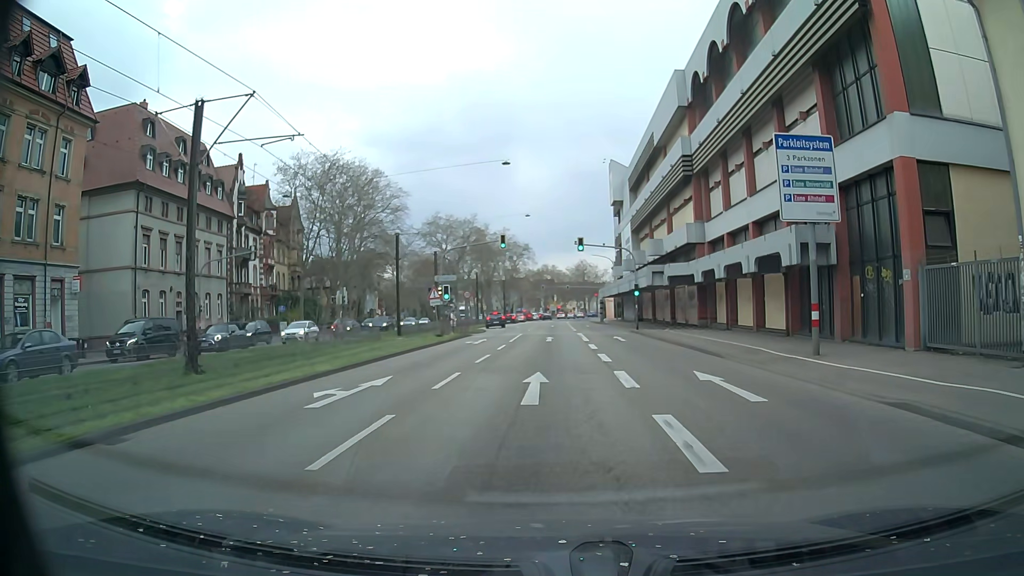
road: primary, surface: asphalt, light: Day
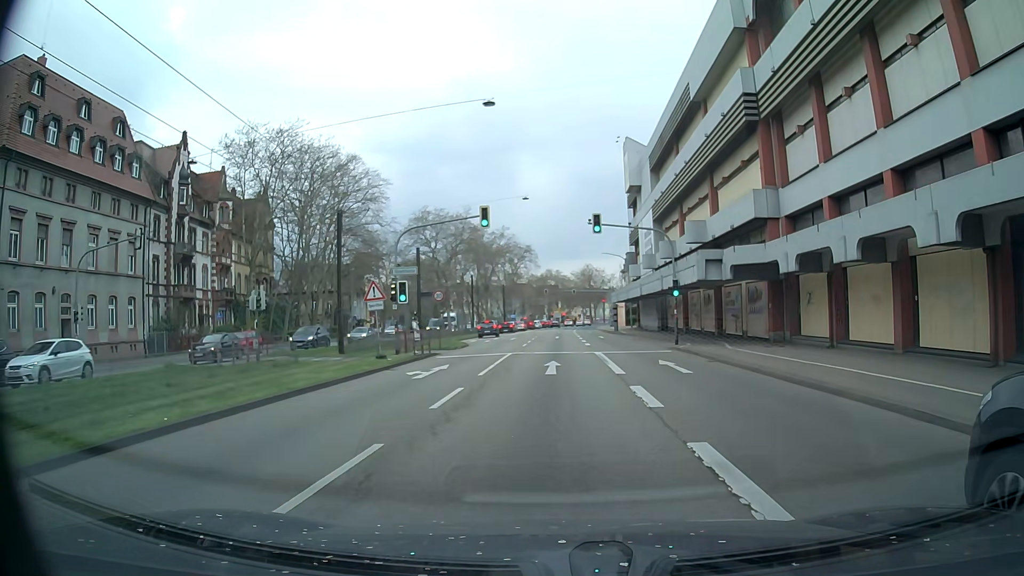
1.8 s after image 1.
(+0.2, +13.4) m; +1°
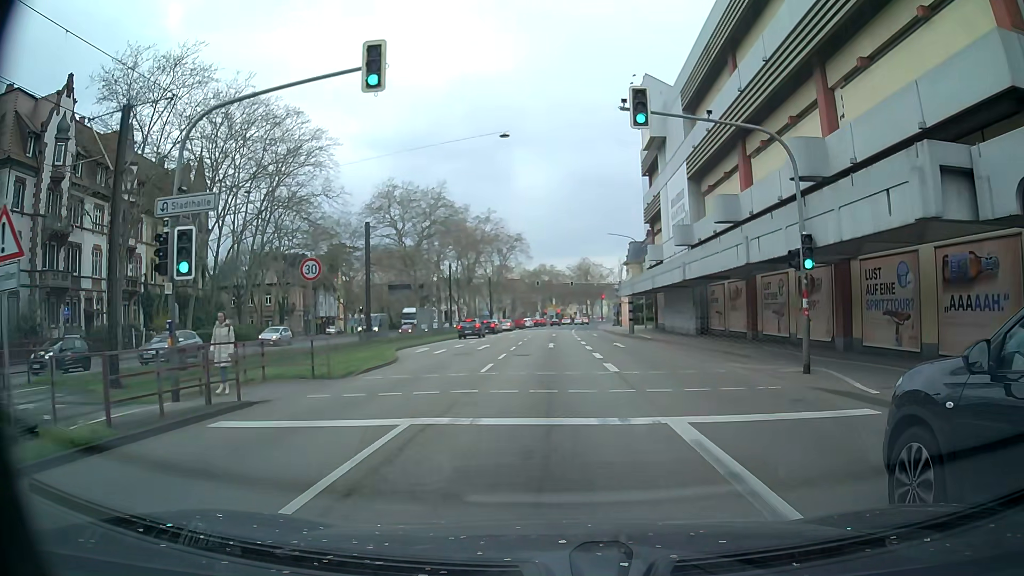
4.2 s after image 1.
(0.0, +17.8) m; +1°
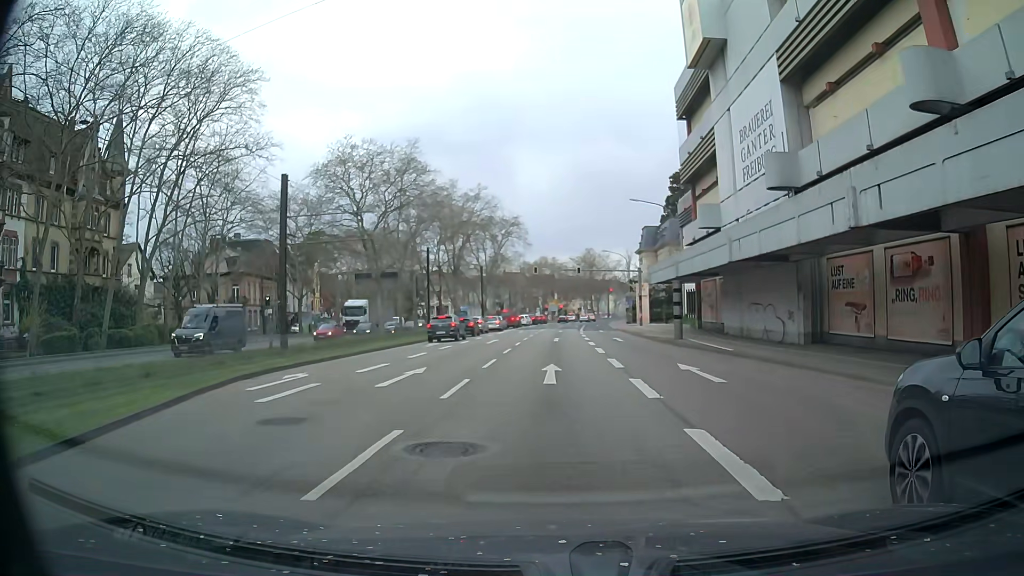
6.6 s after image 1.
(-0.1, +17.9) m; -1°
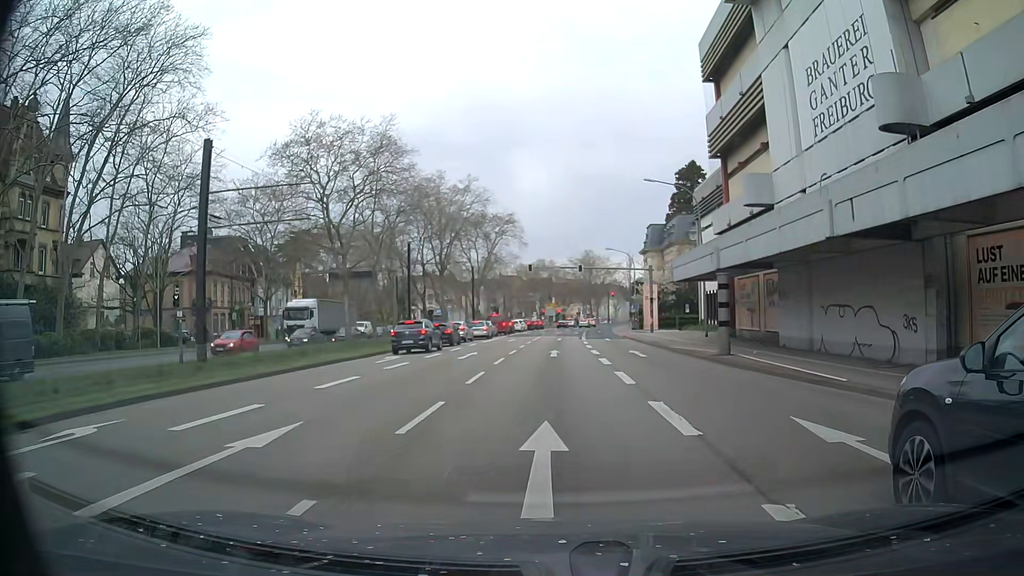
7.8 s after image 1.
(0.0, +9.0) m; 0°
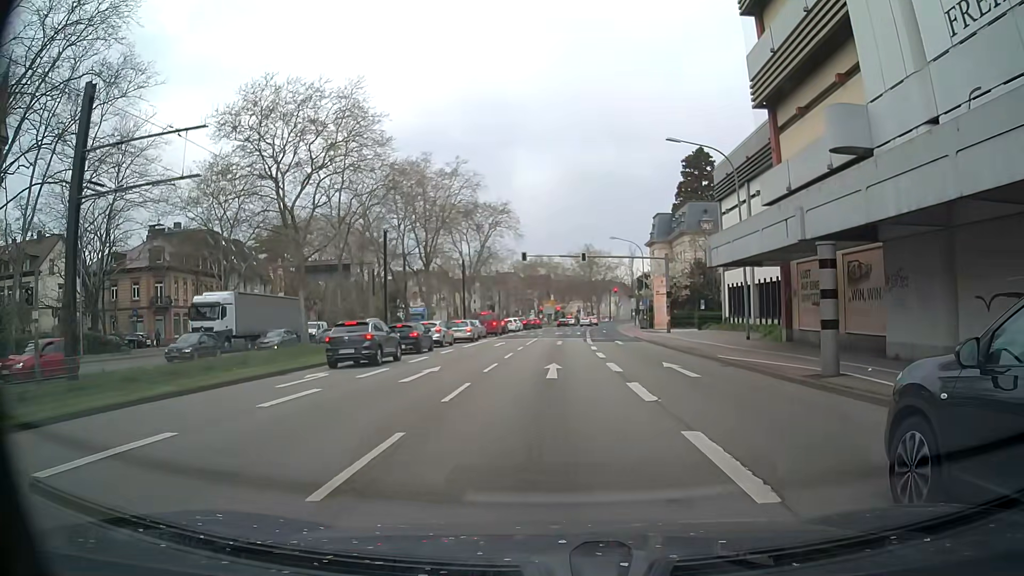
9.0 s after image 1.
(+0.1, +9.0) m; 0°
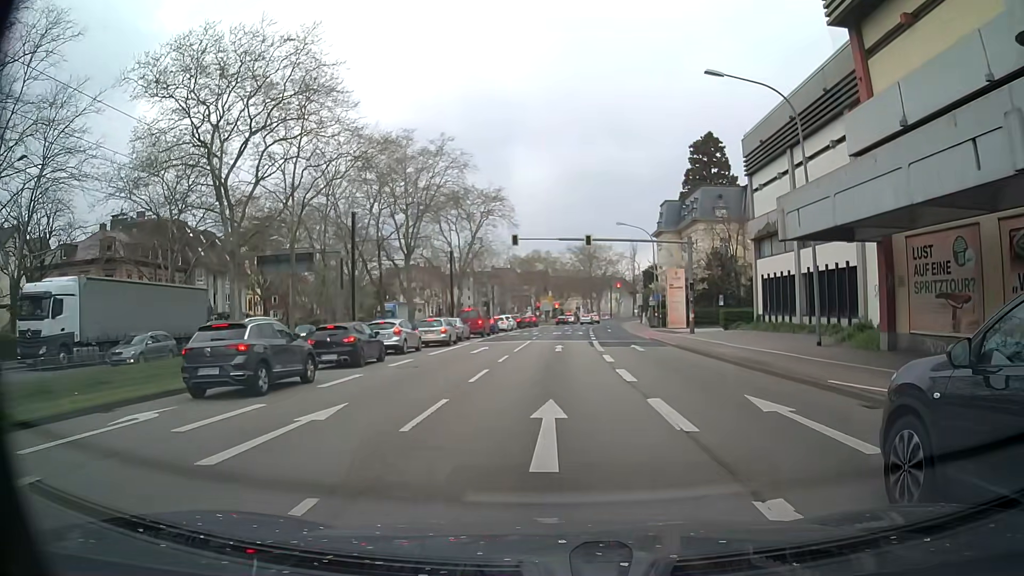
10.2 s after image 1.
(+0.1, +9.0) m; +2°
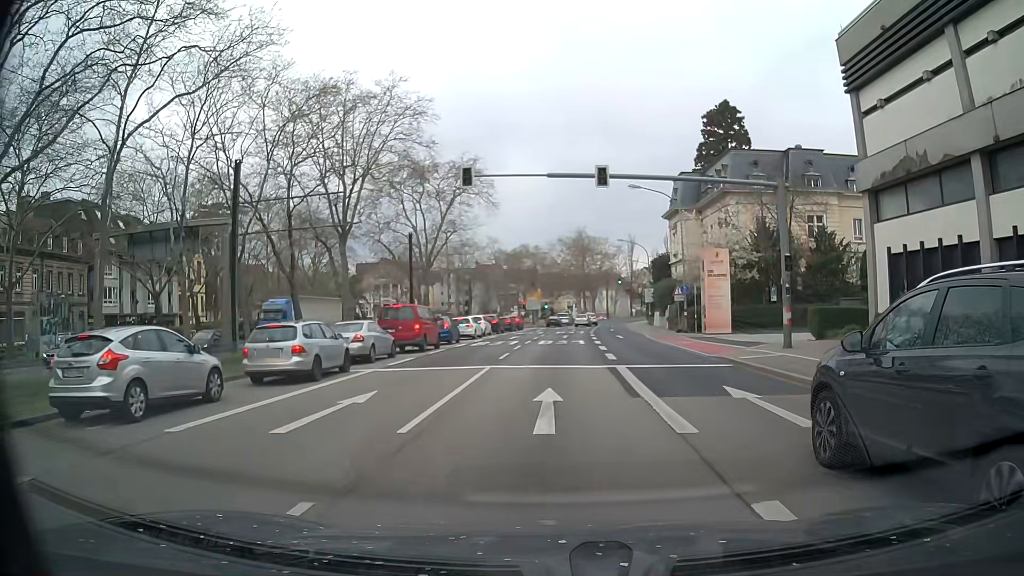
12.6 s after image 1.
(-0.2, +18.0) m; -1°
(0, +10) (0, +20) (0, +30) (+1, +40) (+1, +50) (+2, +60) (+3, +70) (+4, +80) (+5, +90) (+6, +100) m
